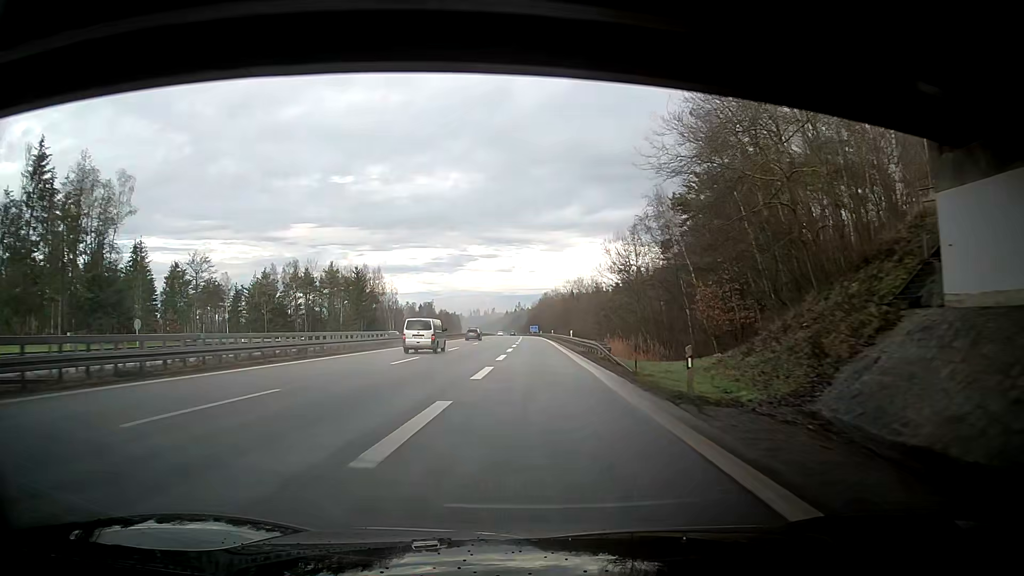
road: motorway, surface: asphalt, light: Day
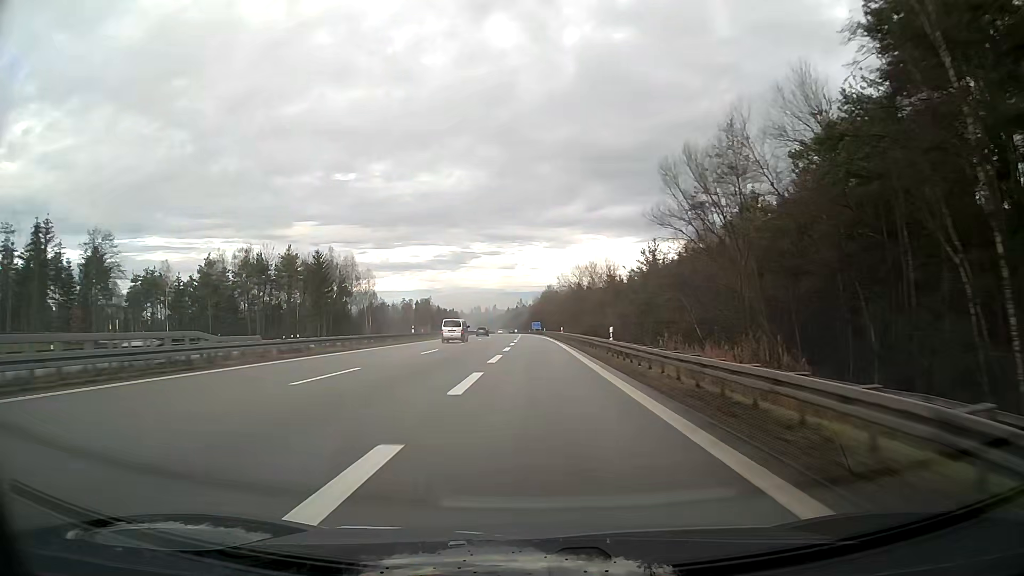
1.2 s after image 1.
(-0.6, +29.7) m; -2°
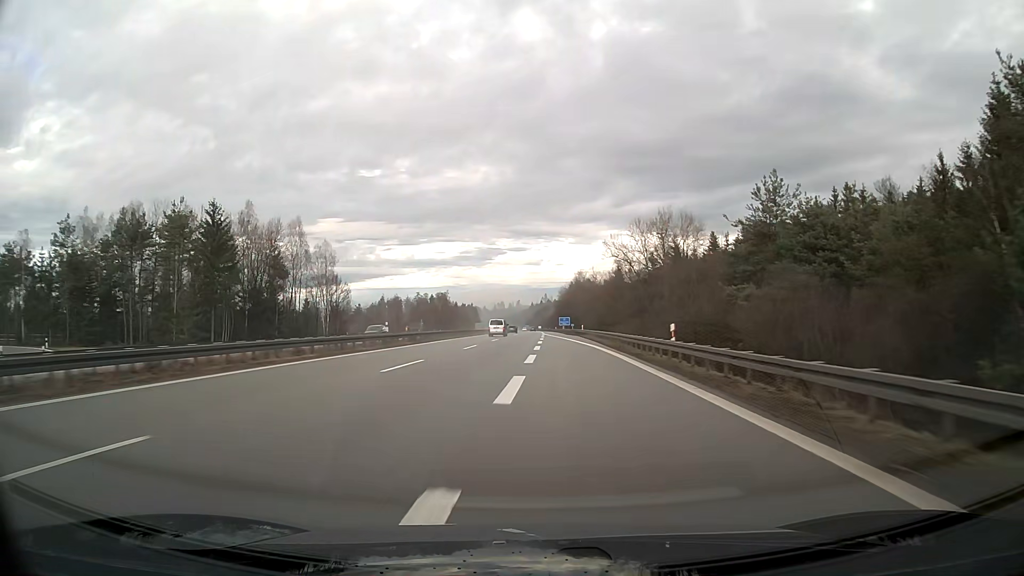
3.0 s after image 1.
(-0.7, +50.9) m; -2°
